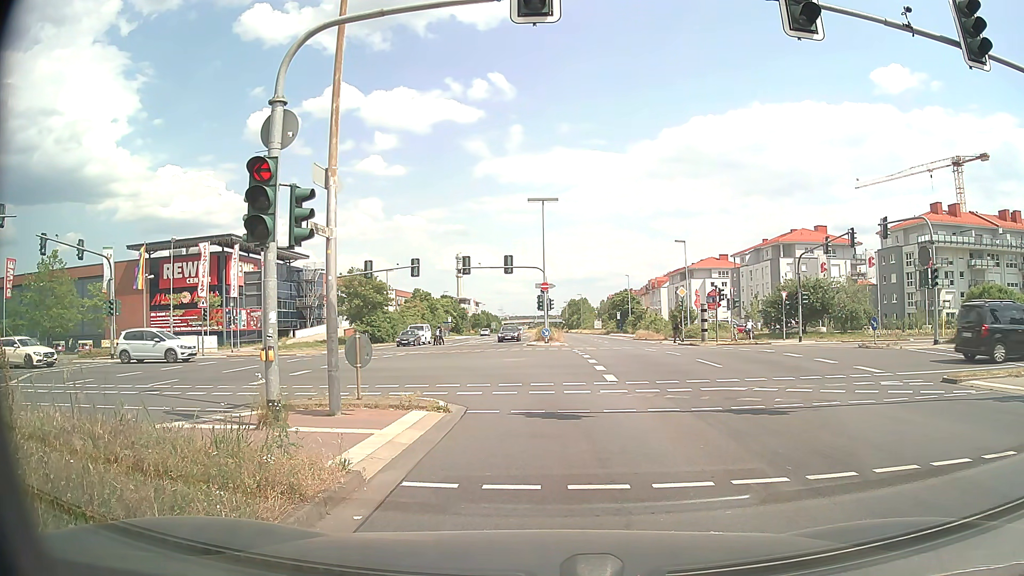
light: Day
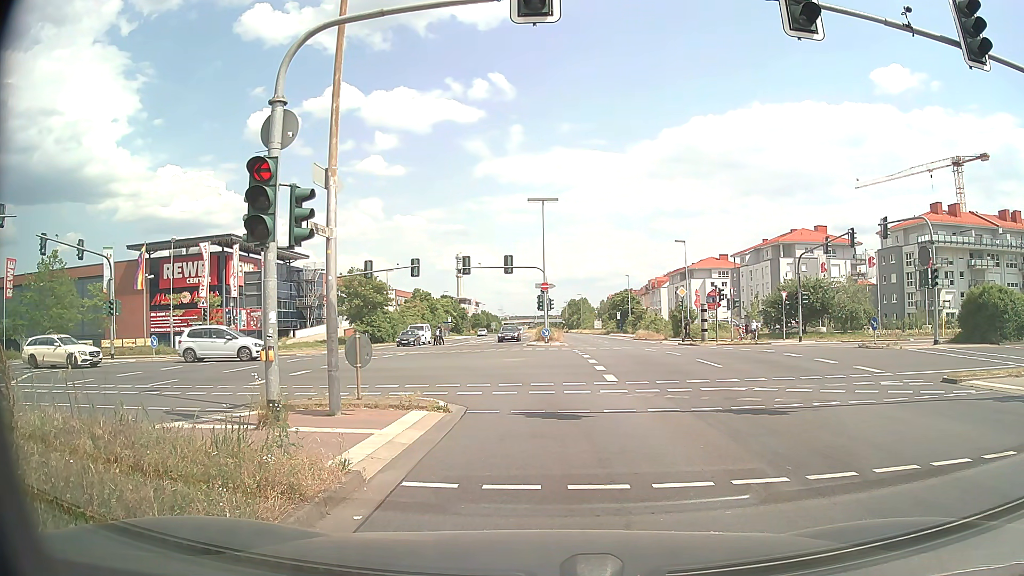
(0.0, 0.0) m; 0°
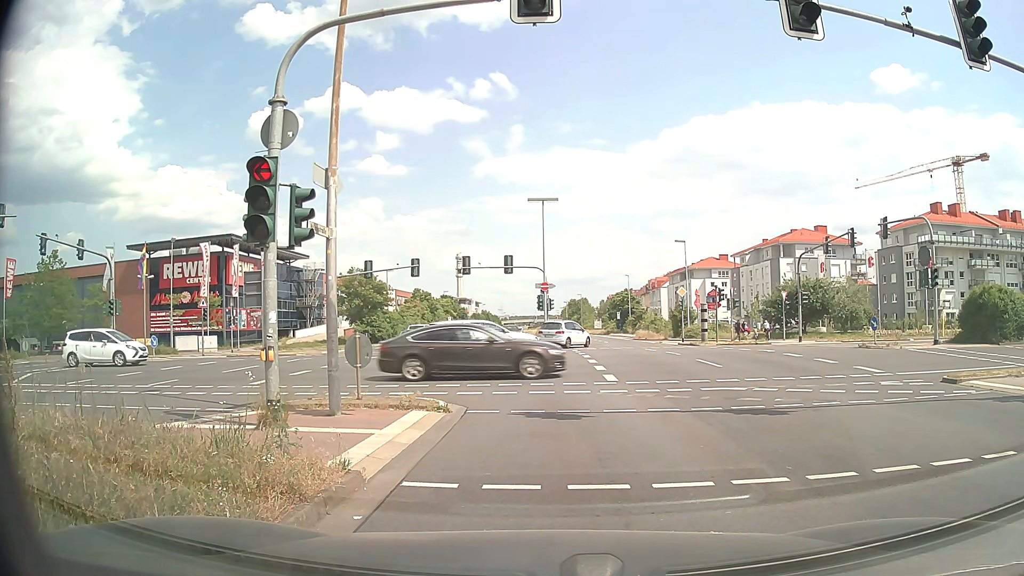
(0.0, 0.0) m; 0°
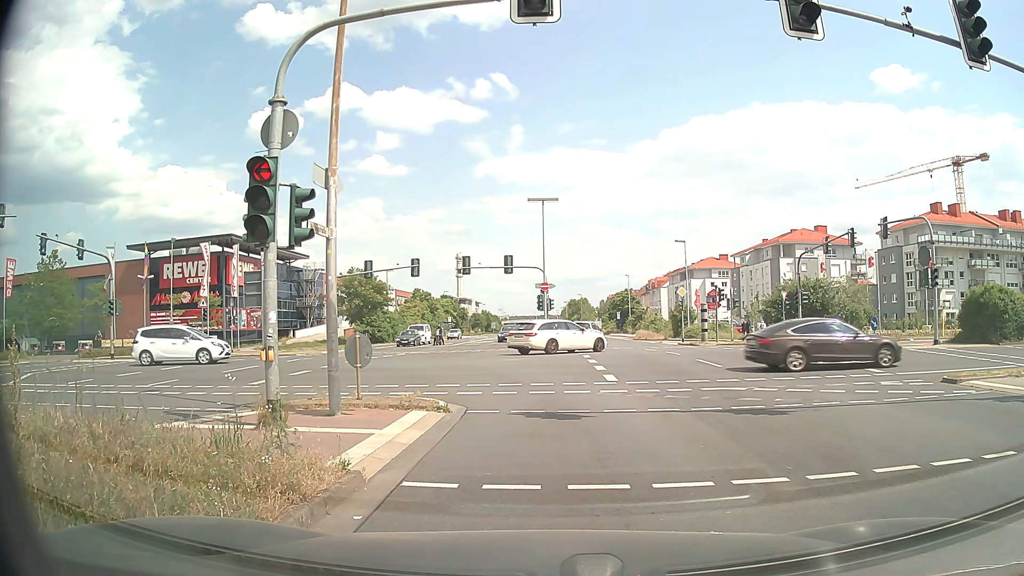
(0.0, 0.0) m; 0°
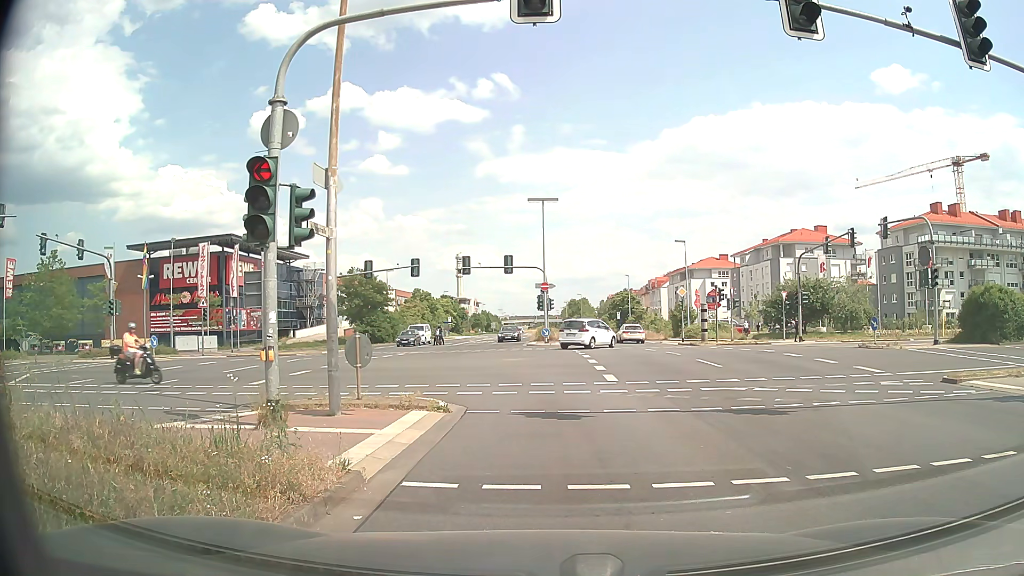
(0.0, 0.0) m; 0°
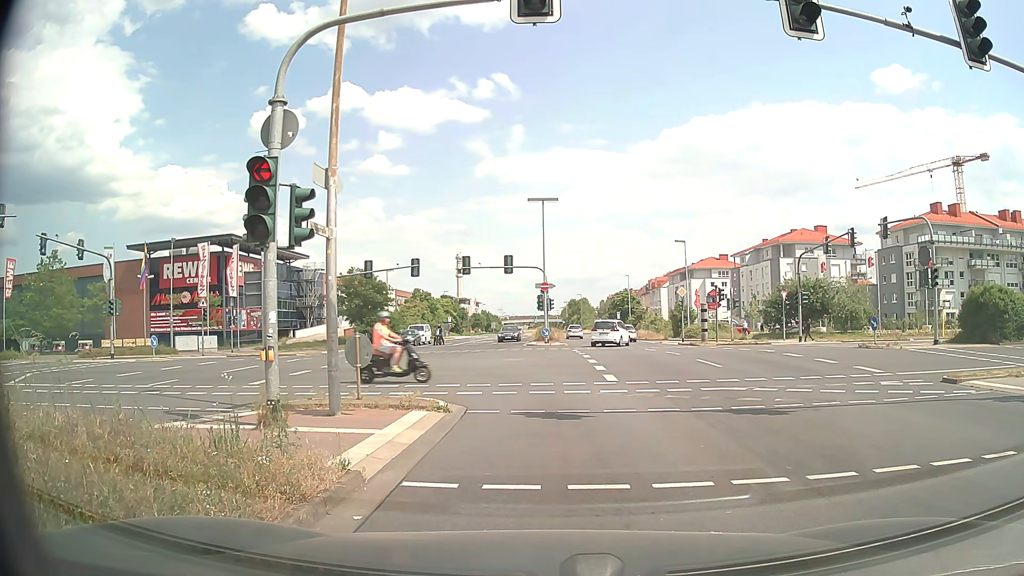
(0.0, 0.0) m; 0°
(0, +10) (-2, +20) (-8, +28) (-16, +33) (-26, +35) (-36, +35) (-46, +34) (-55, +33) (-65, +32) (-75, +31) m
